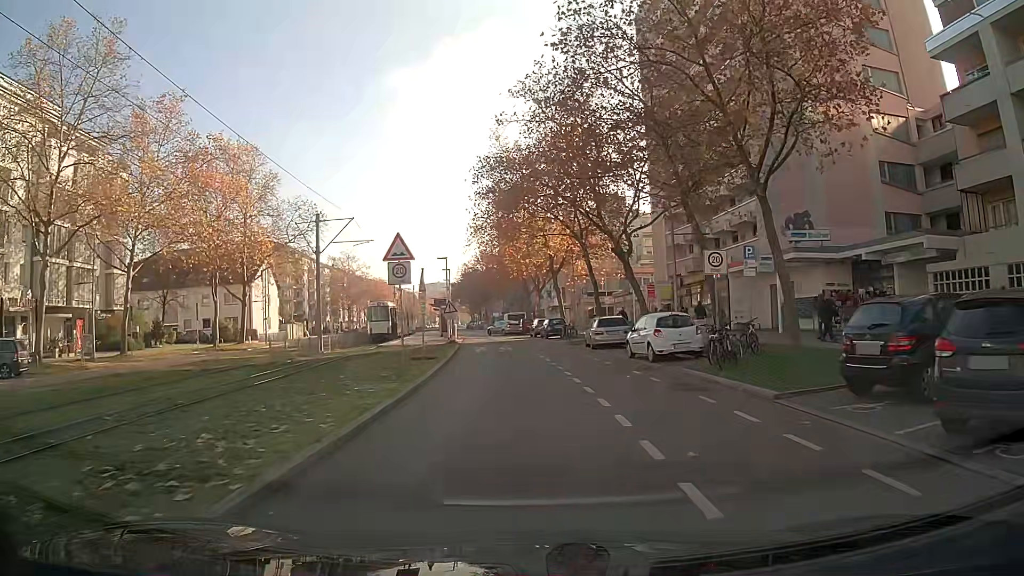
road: tertiary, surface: asphalt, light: Day
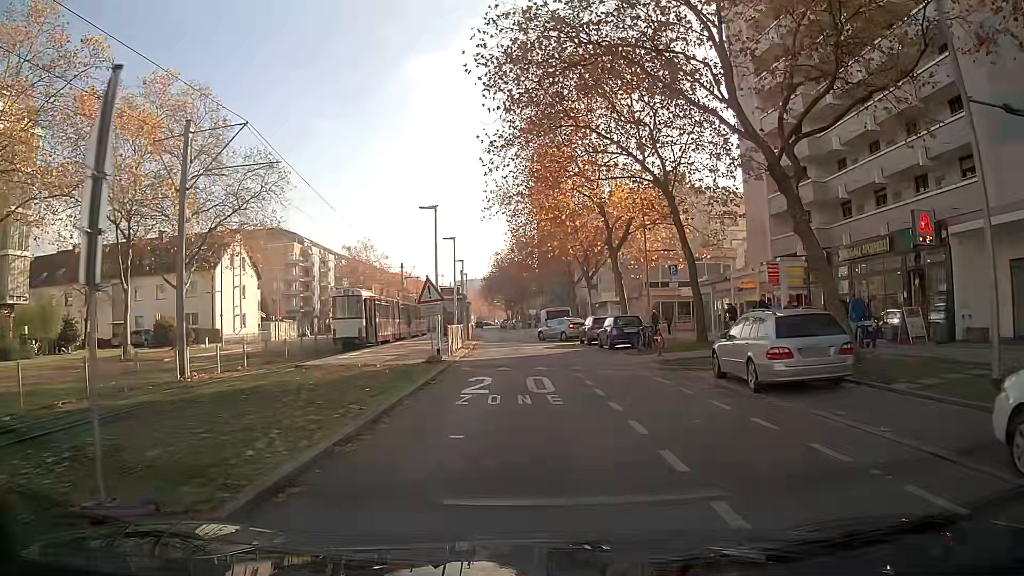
(-0.6, +18.4) m; -5°
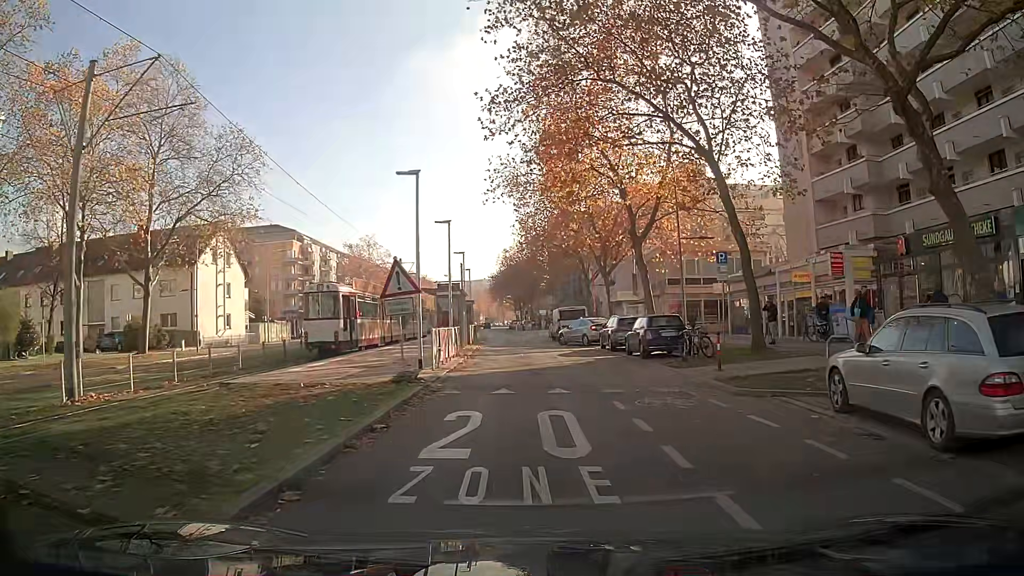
(0.0, +5.8) m; +1°
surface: paving_stones
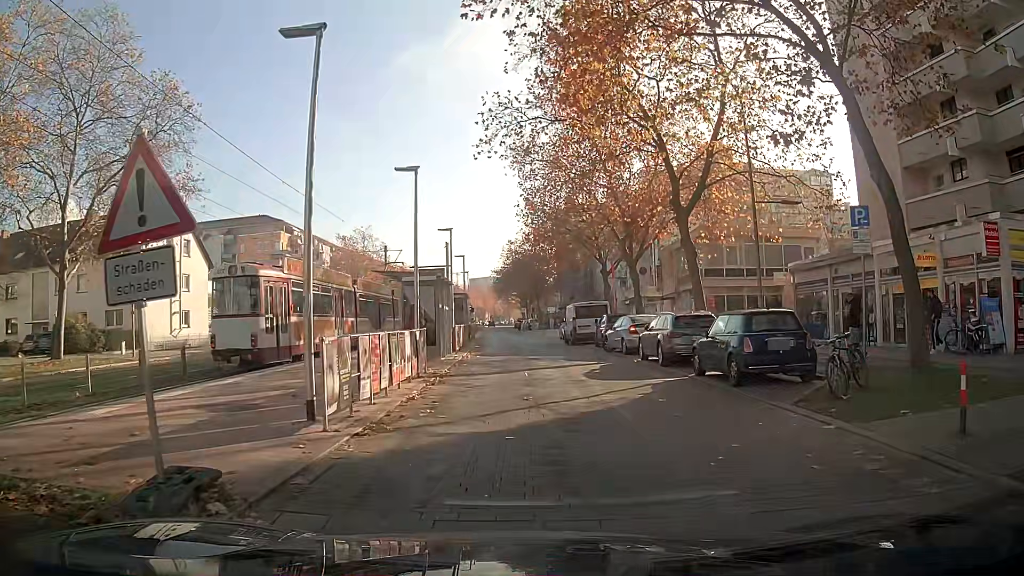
(-0.2, +9.3) m; -1°
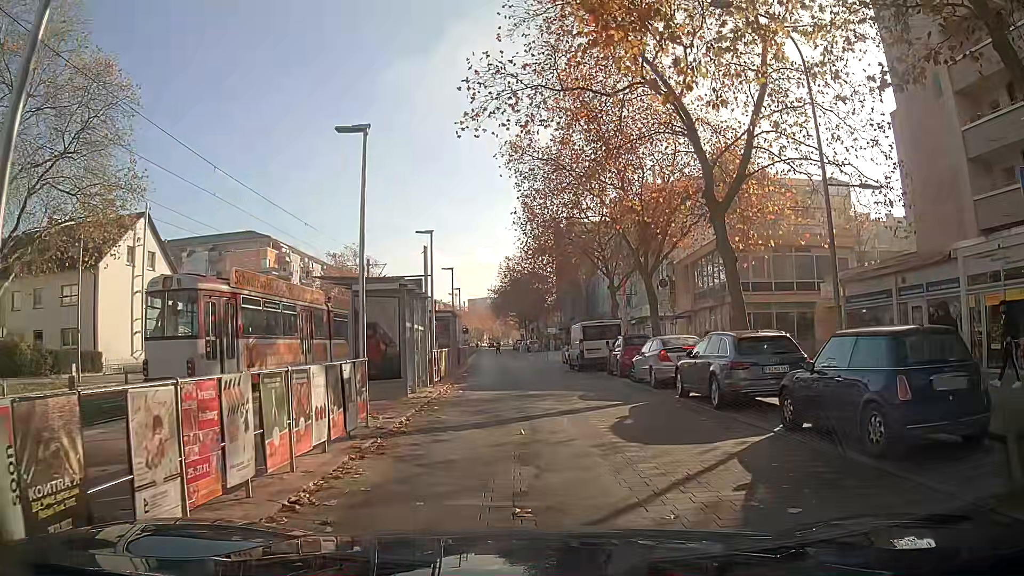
(+0.1, +5.5) m; 0°
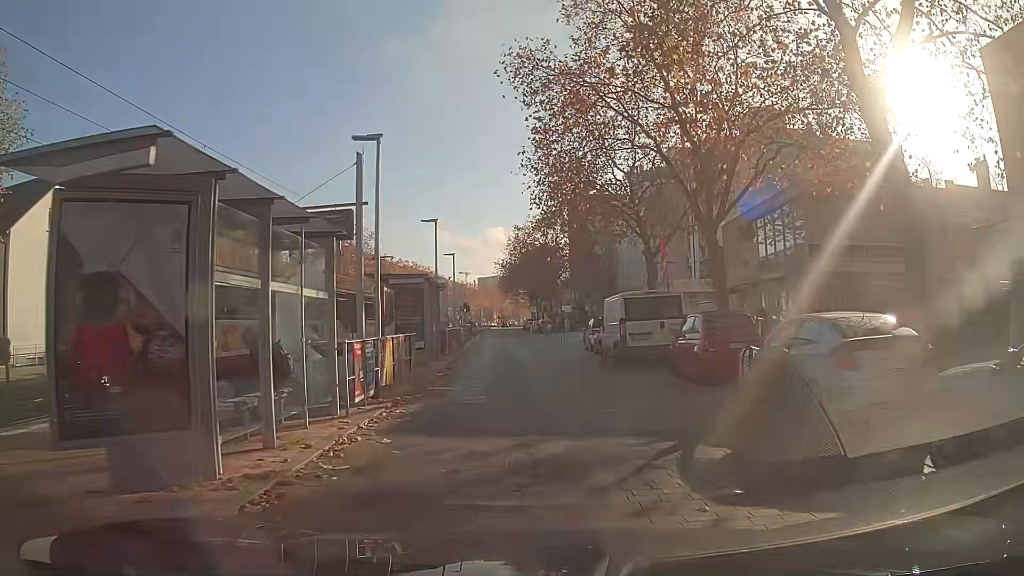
(0.0, +10.2) m; 0°
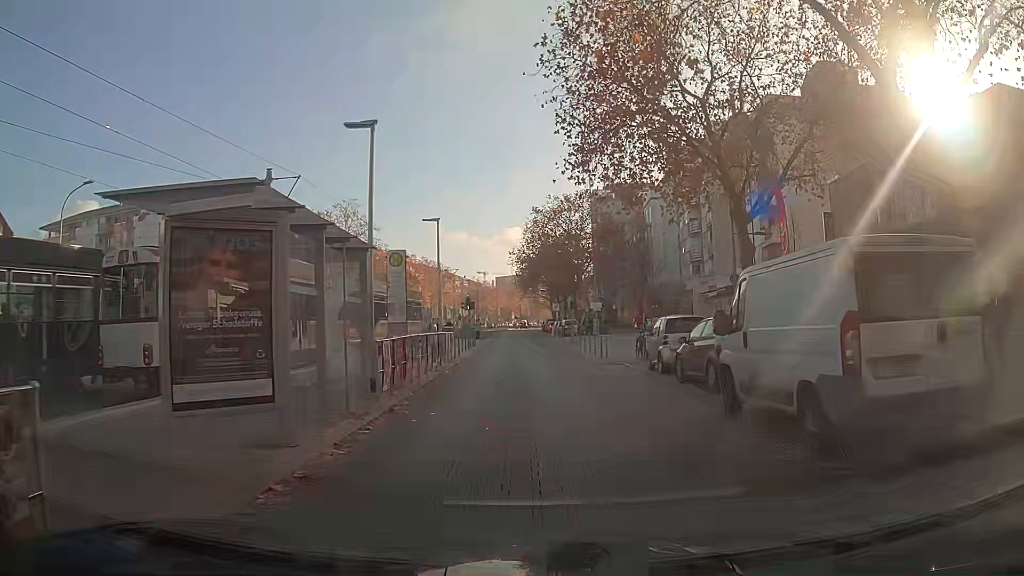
(-0.4, +13.3) m; -2°
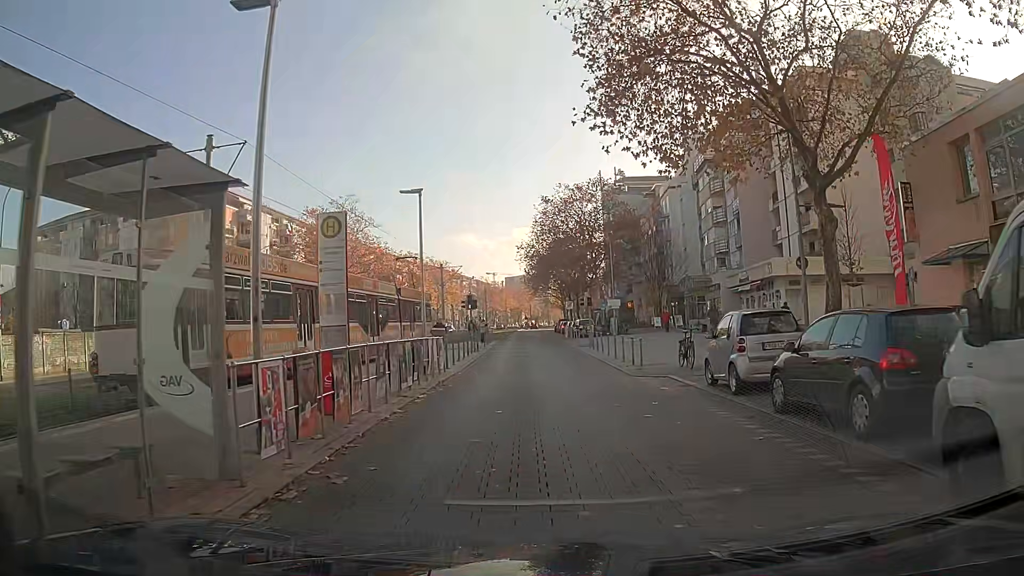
(-0.1, +5.9) m; -2°
(0, +10) (0, +20) (0, +30) (0, +40) (0, +50) (-1, +60) (-1, +70) (-1, +80) (-1, +90) (0, +100) m
